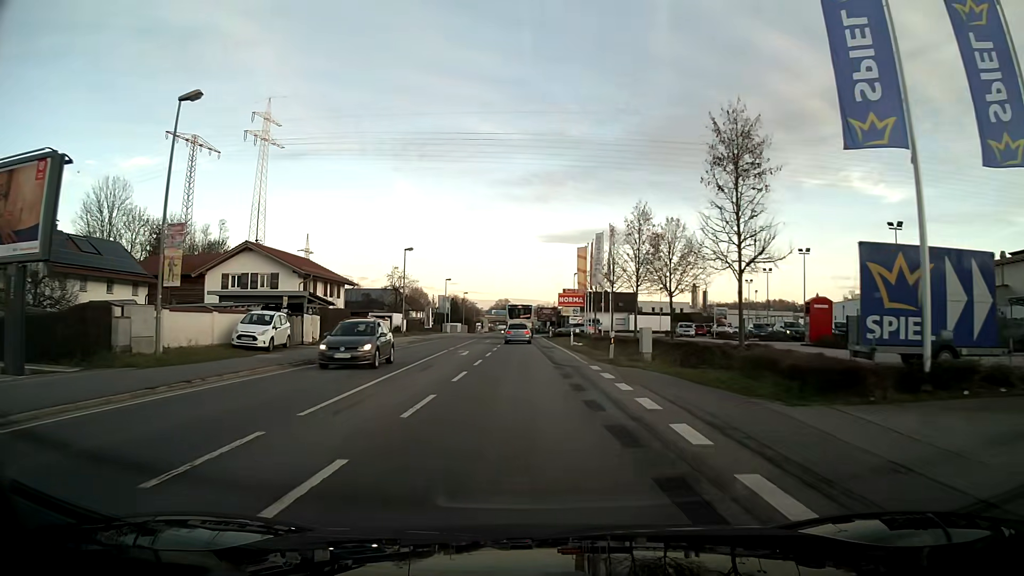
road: primary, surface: asphalt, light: Day
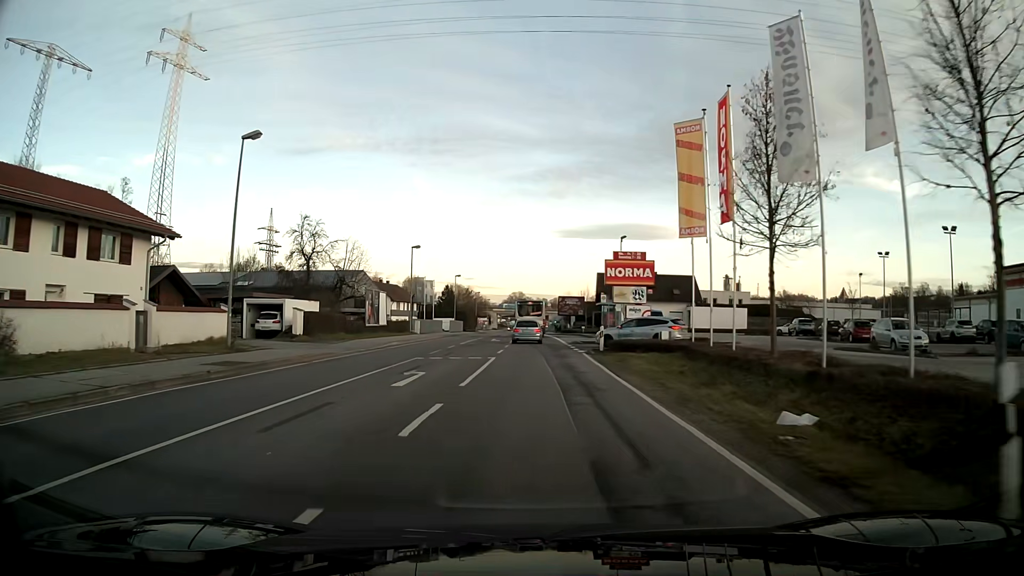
(-0.5, +37.9) m; -1°
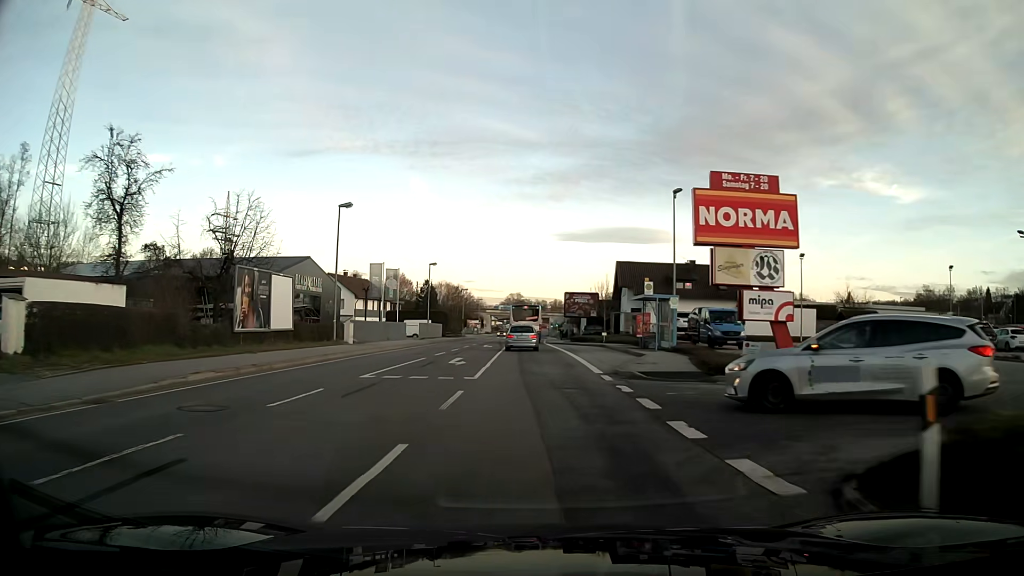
(0.0, +23.0) m; 0°
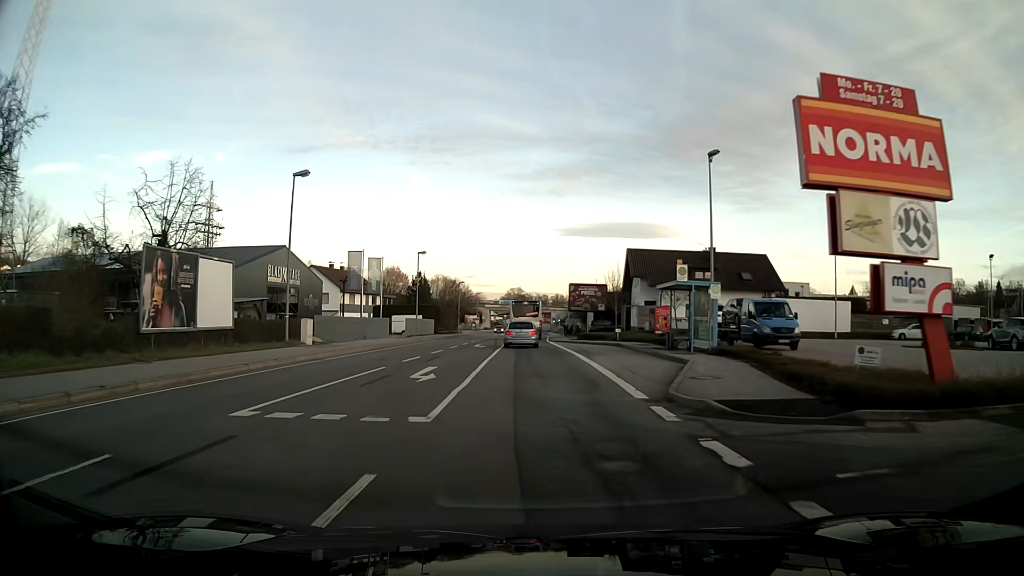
(0.0, +7.6) m; 0°
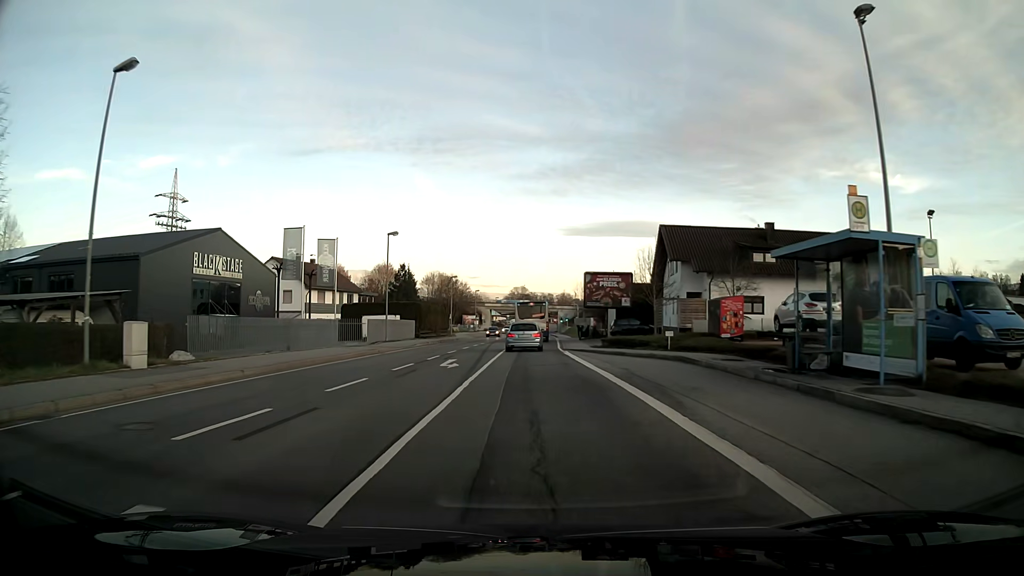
(-0.1, +15.1) m; -1°
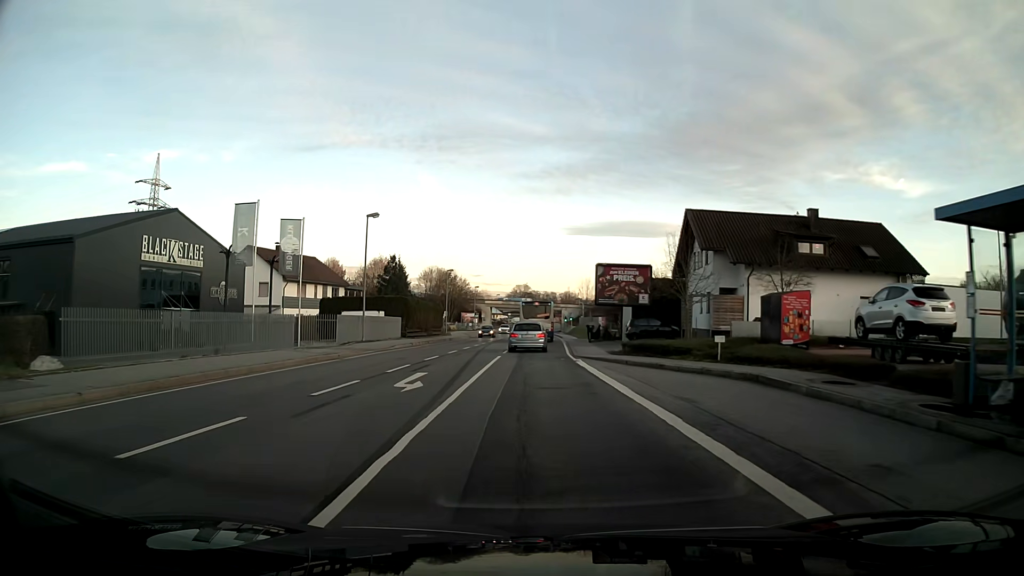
(0.0, +7.4) m; 0°
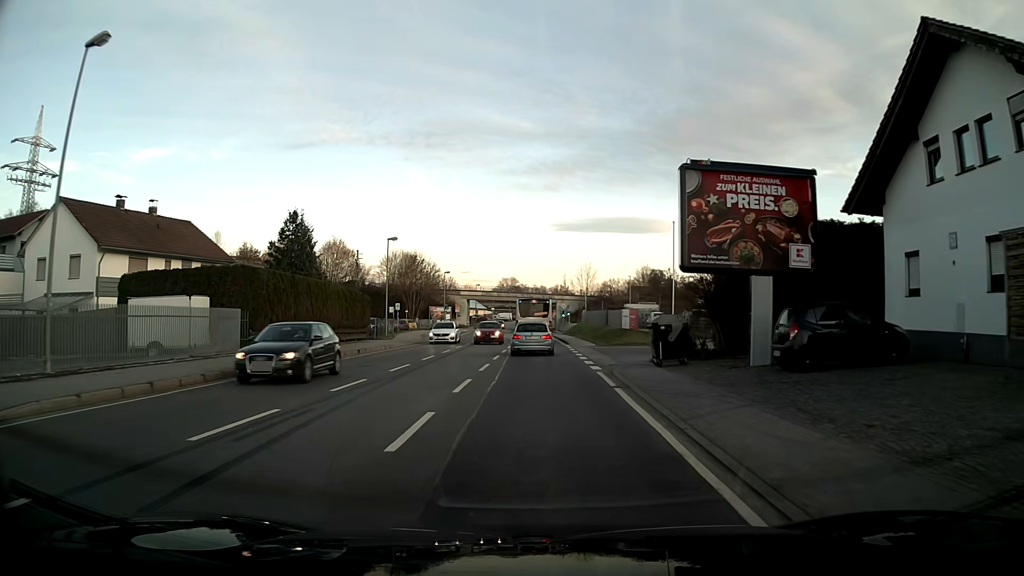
(+0.2, +28.8) m; +1°
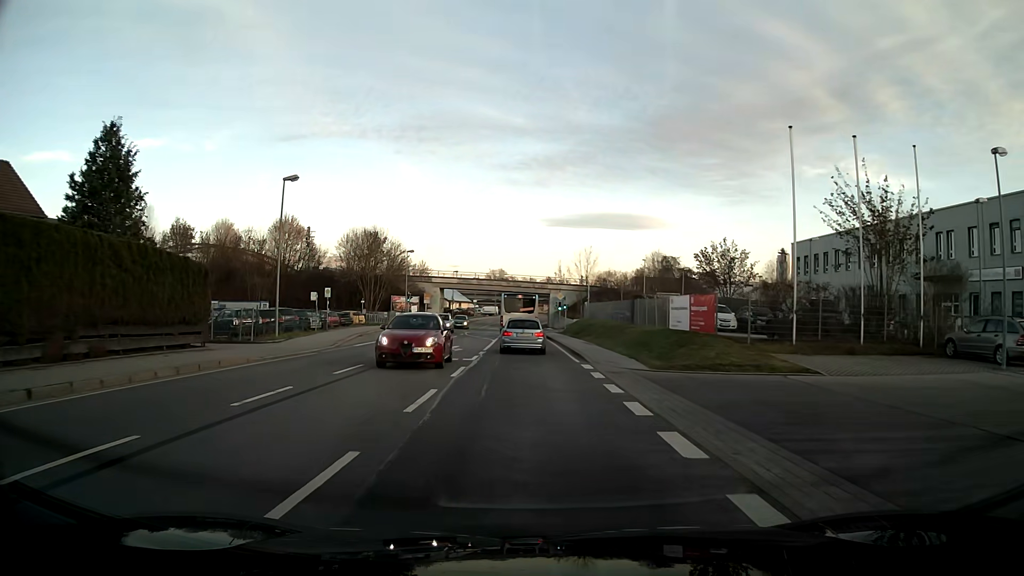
(+0.2, +21.4) m; +1°
